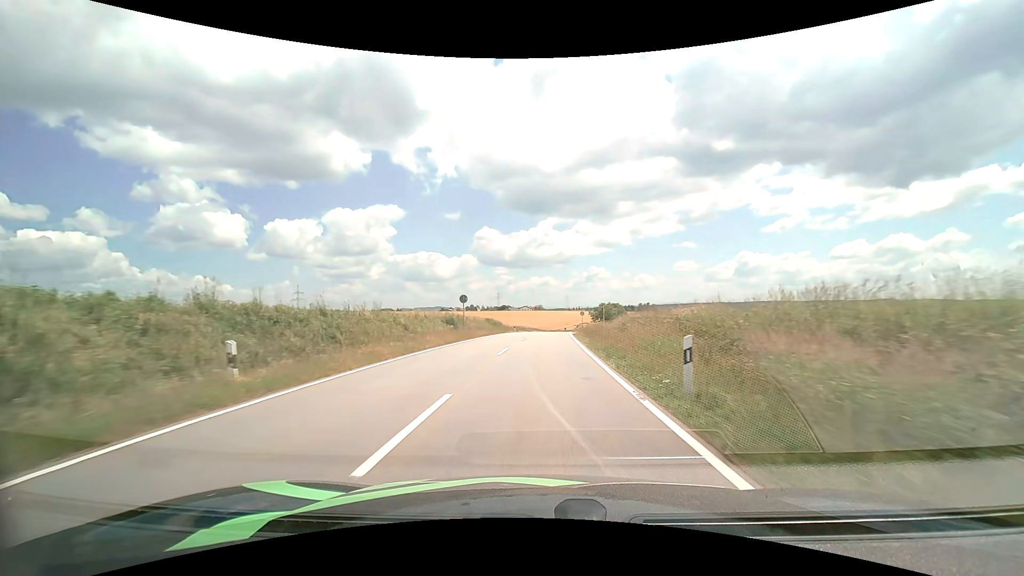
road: tertiary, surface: asphalt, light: Day
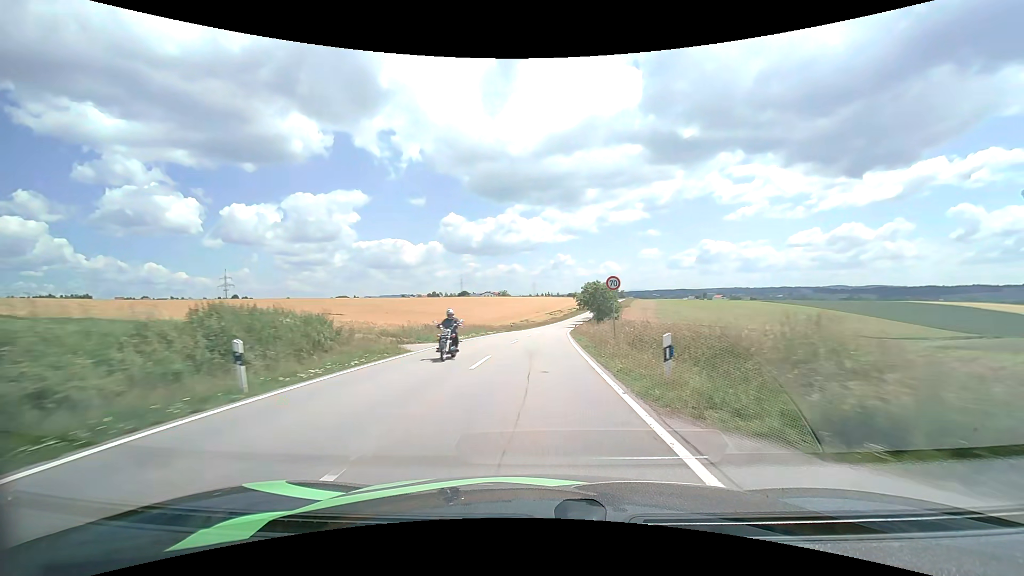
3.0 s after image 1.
(+1.8, +53.5) m; +4°
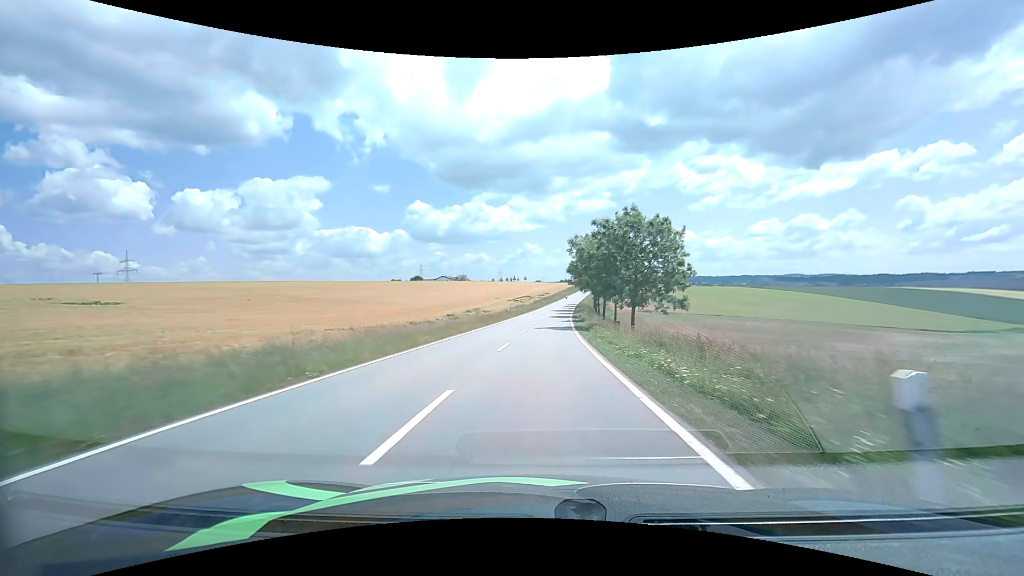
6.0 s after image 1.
(+1.8, +57.4) m; +4°
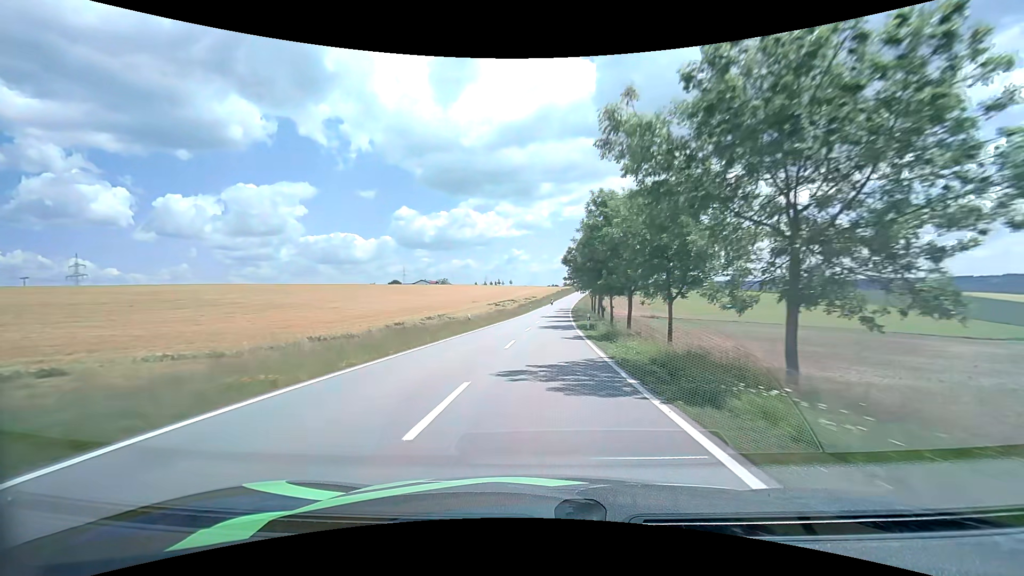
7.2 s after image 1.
(+0.3, +23.6) m; +2°
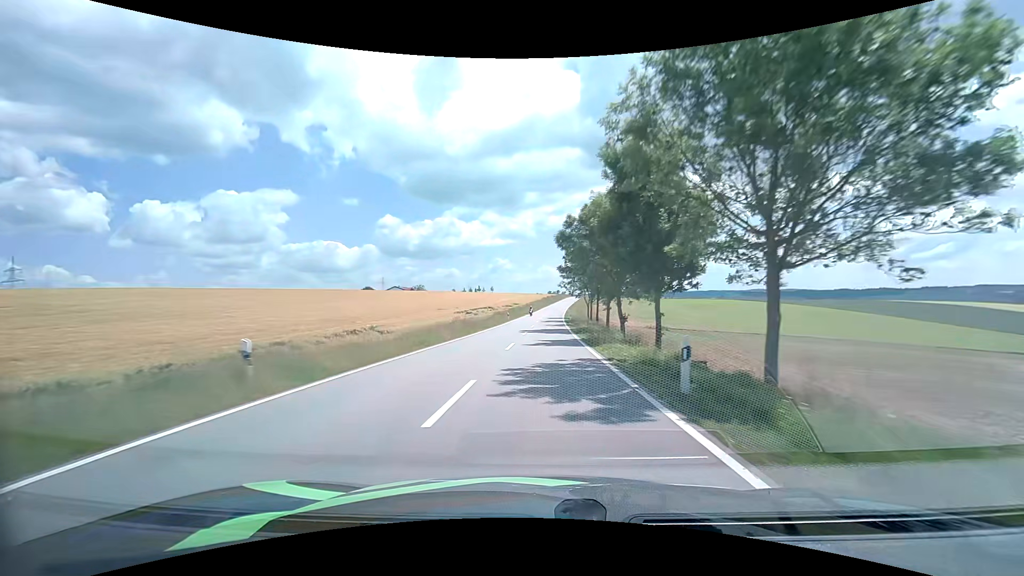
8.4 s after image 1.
(+0.3, +23.9) m; +2°
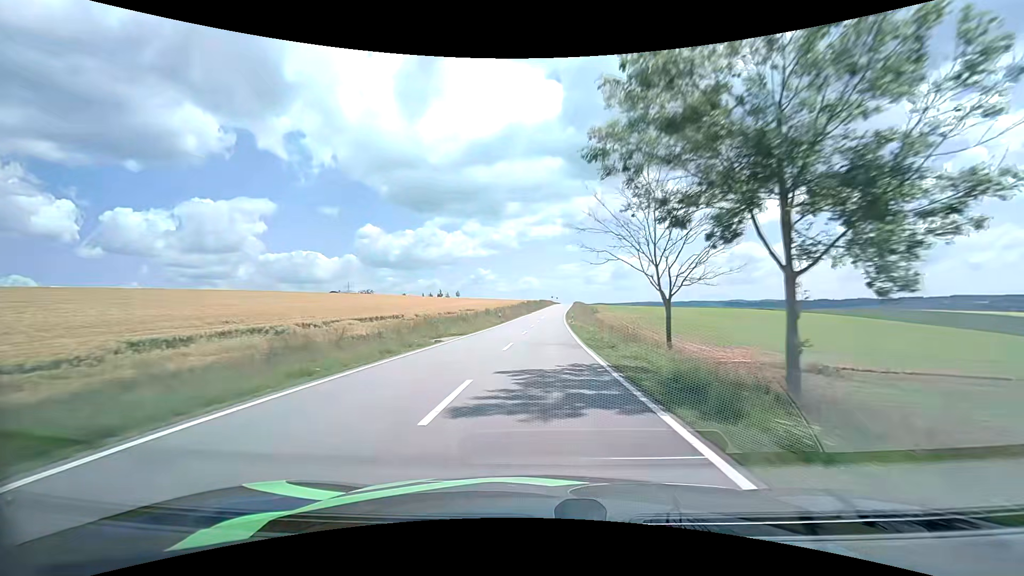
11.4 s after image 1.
(+1.7, +61.7) m; +3°
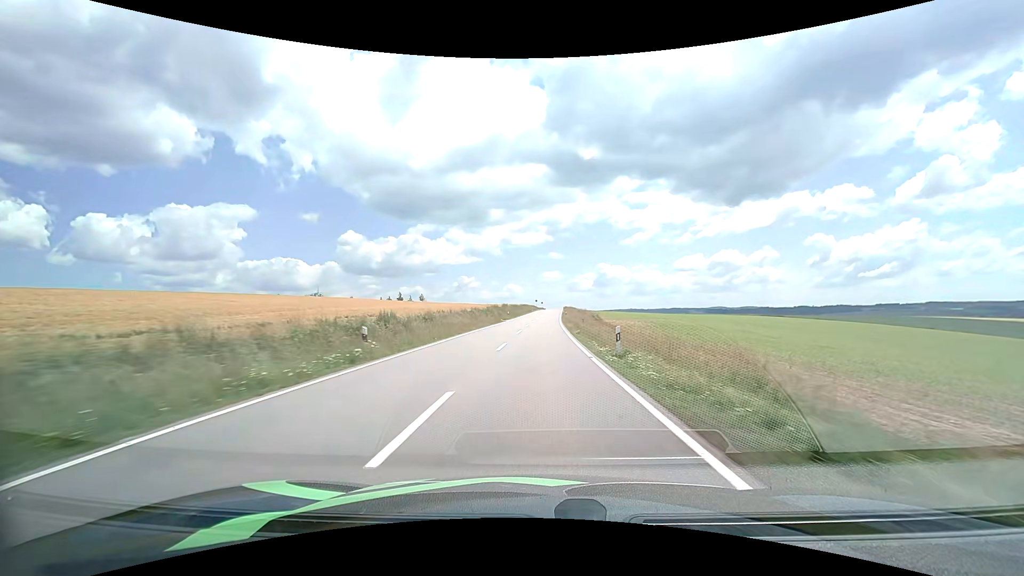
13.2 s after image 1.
(+0.5, +38.2) m; +2°
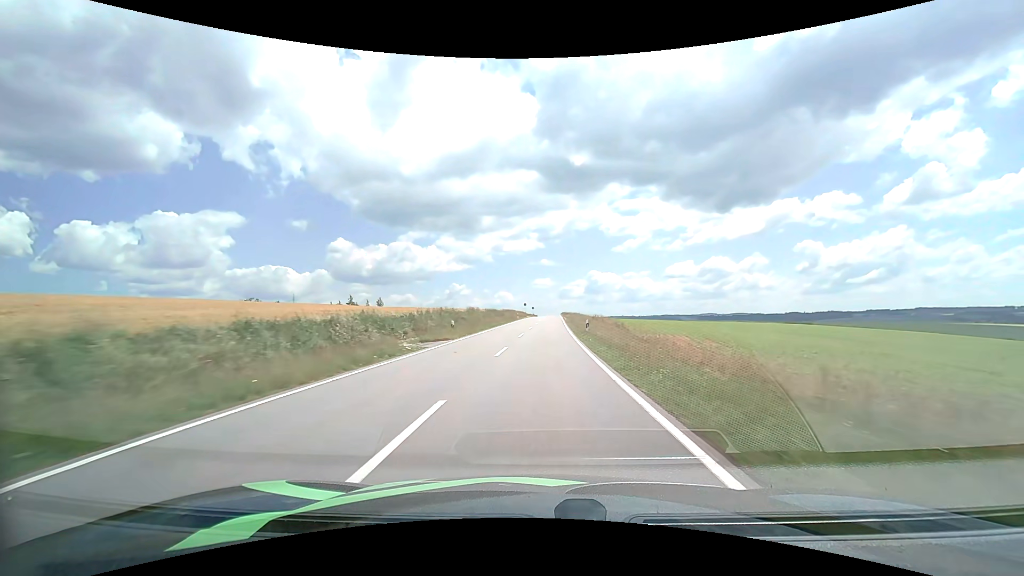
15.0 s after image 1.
(+0.4, +38.4) m; +1°
(0, +10) (0, +20) (0, +30) (+1, +40) (+1, +50) (+1, +60) (+2, +70) (+2, +80) (+2, +90) (+3, +100) m
